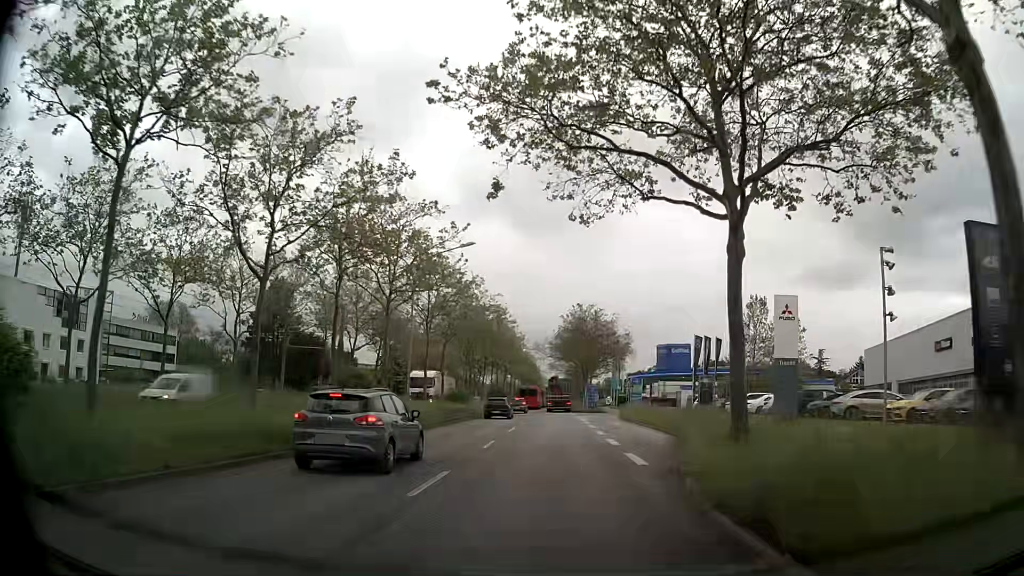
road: primary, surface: asphalt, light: Day
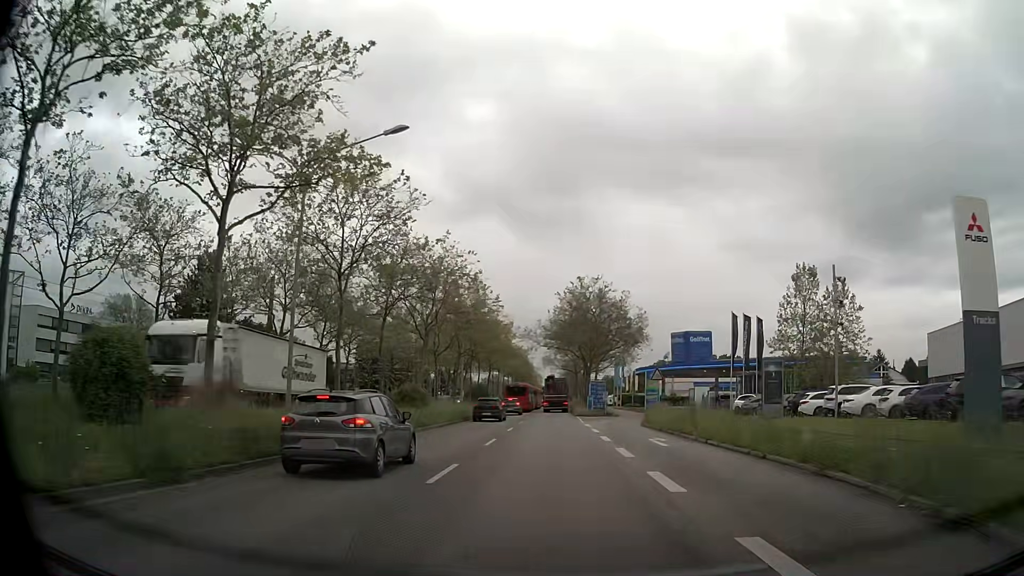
(+0.1, +16.6) m; +1°
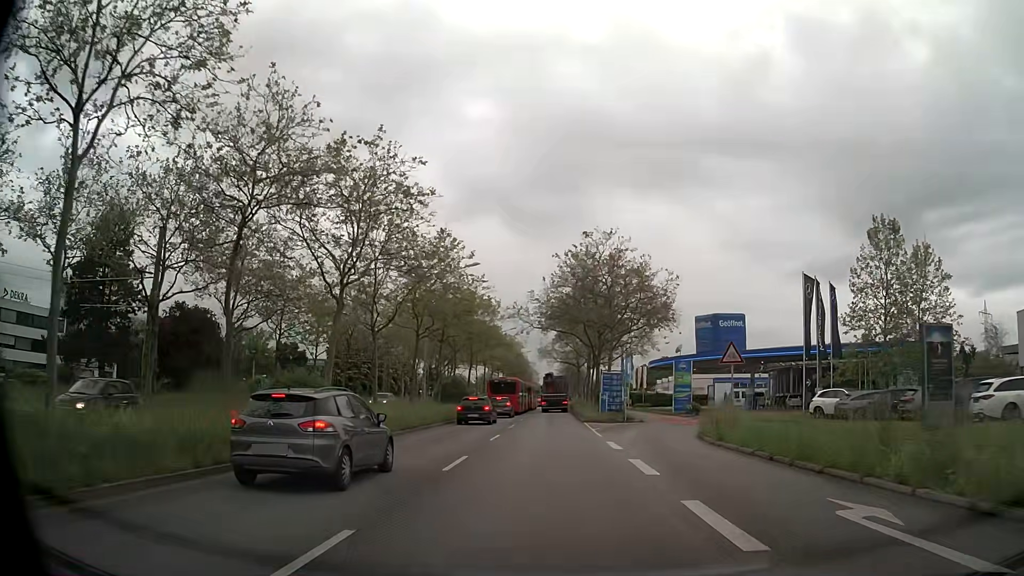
(0.0, +16.2) m; 0°
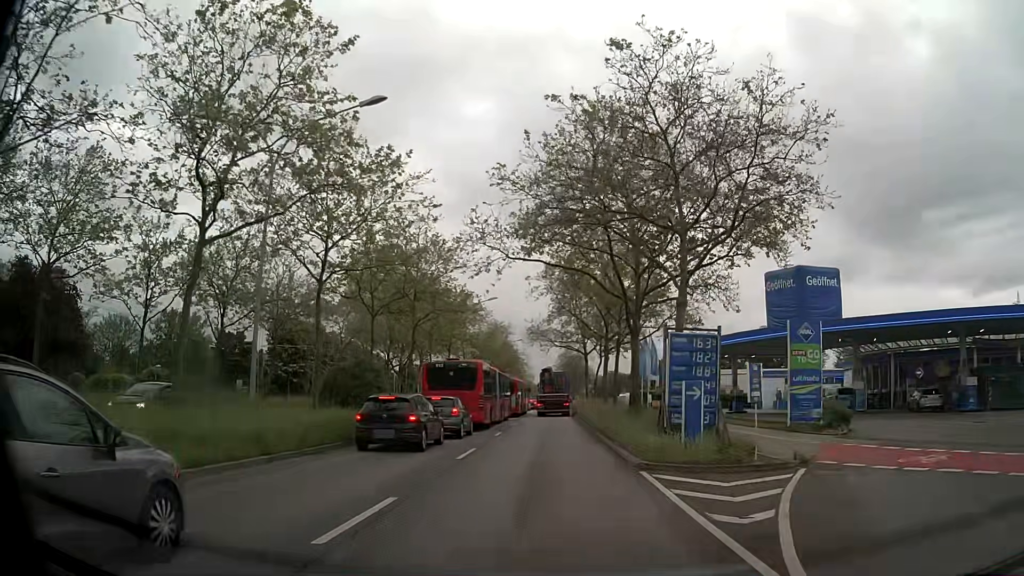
(+0.1, +24.8) m; 0°
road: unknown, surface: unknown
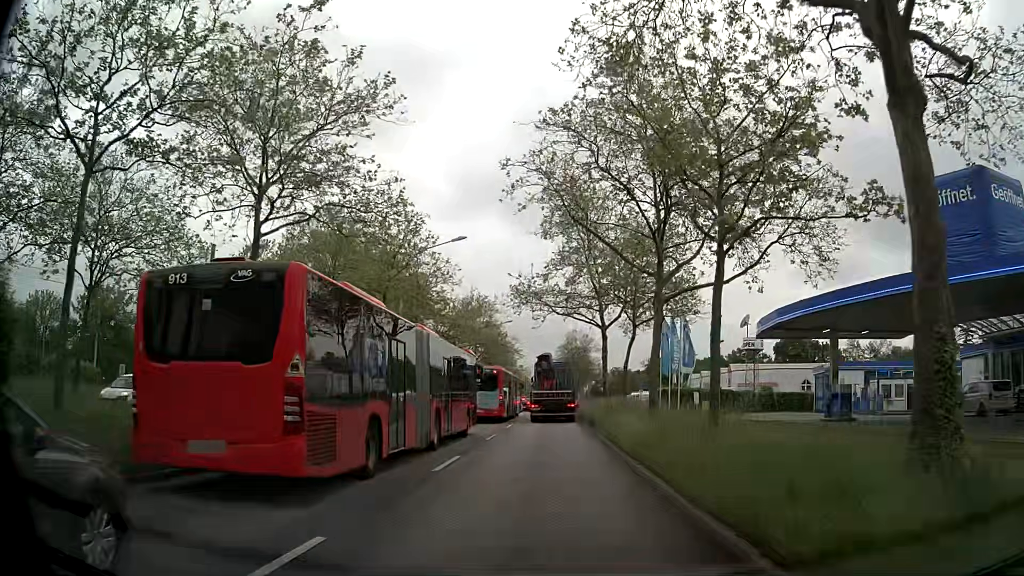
(0.0, +20.9) m; 0°
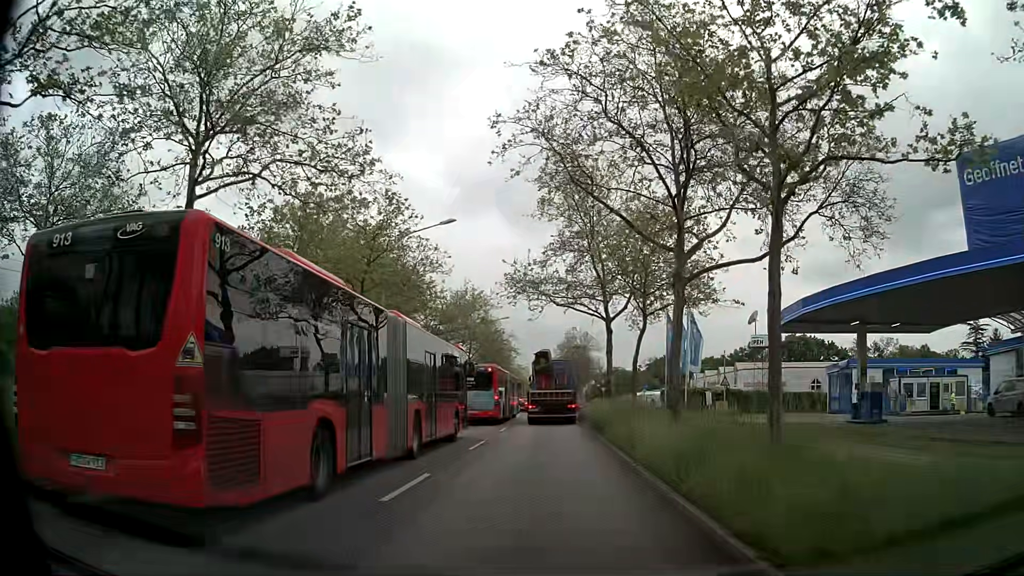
(0.0, +3.6) m; -1°
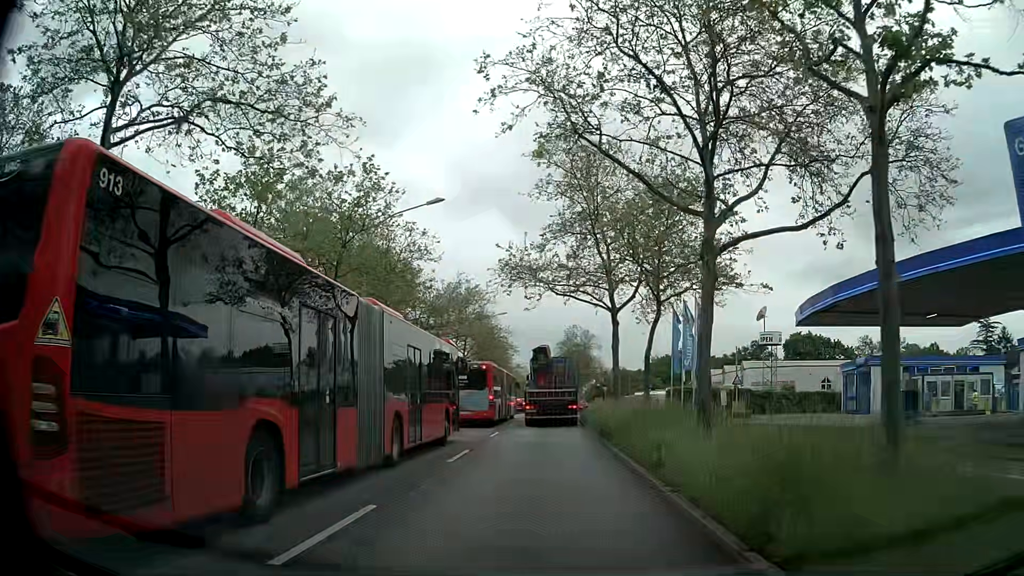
(+0.1, +3.5) m; +2°
